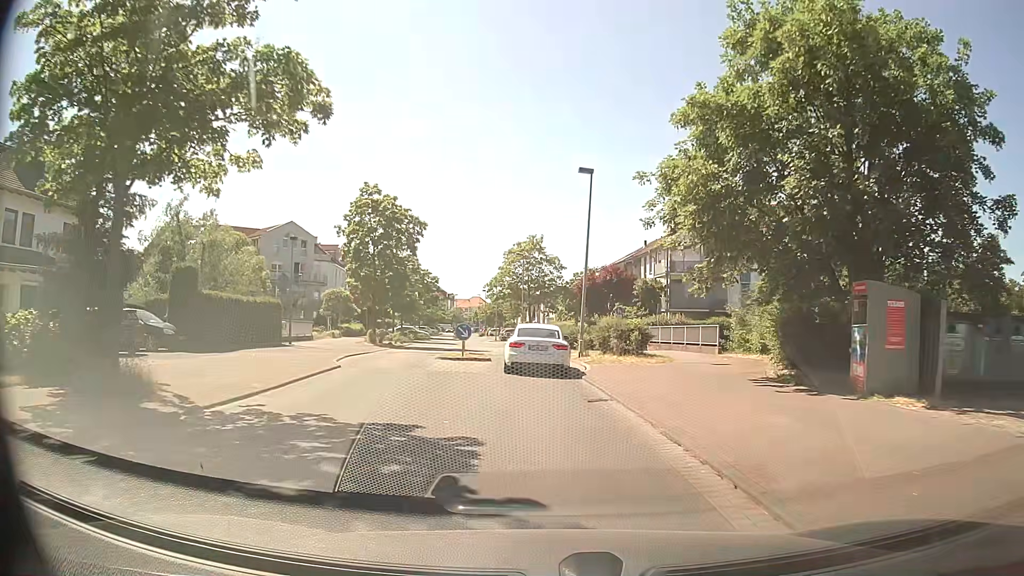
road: residential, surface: asphalt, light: Day
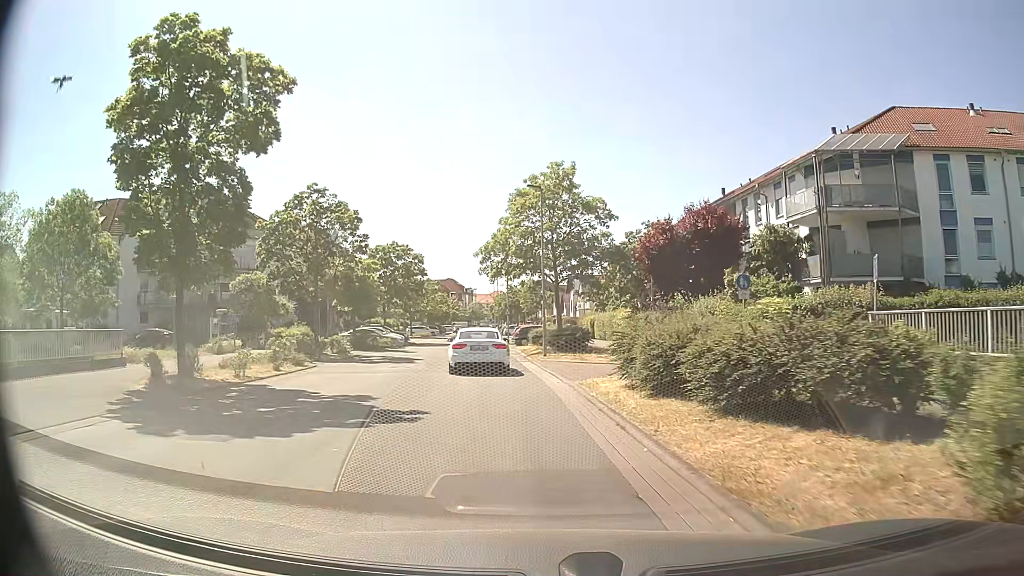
(-0.5, +27.0) m; -2°
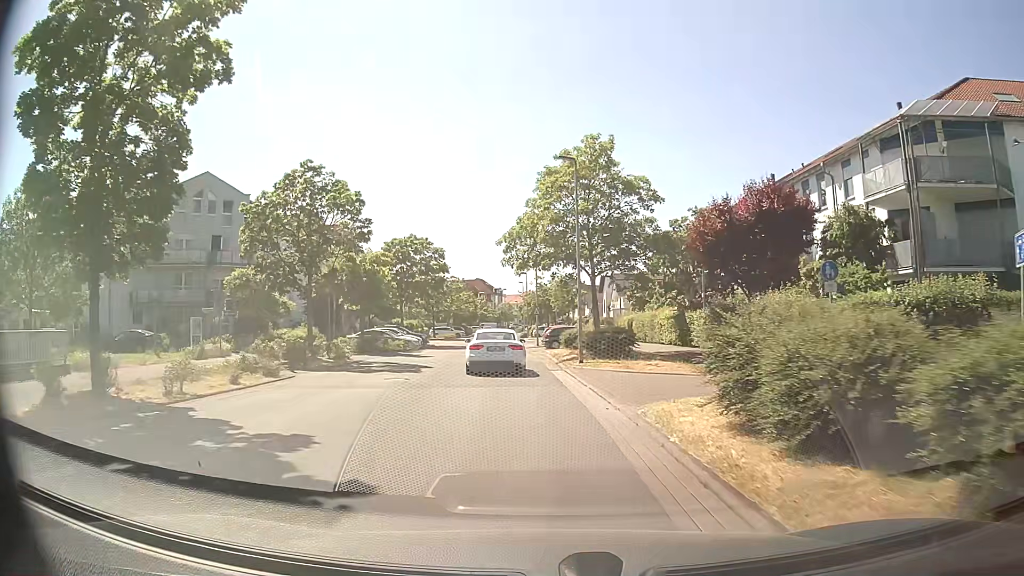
(-0.1, +5.3) m; -3°
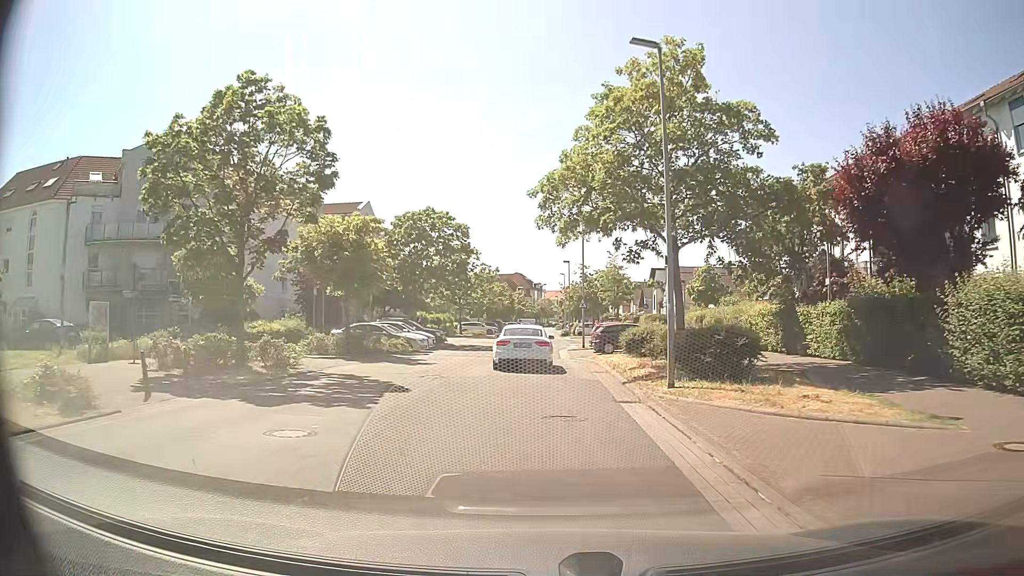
(-0.3, +10.7) m; -3°
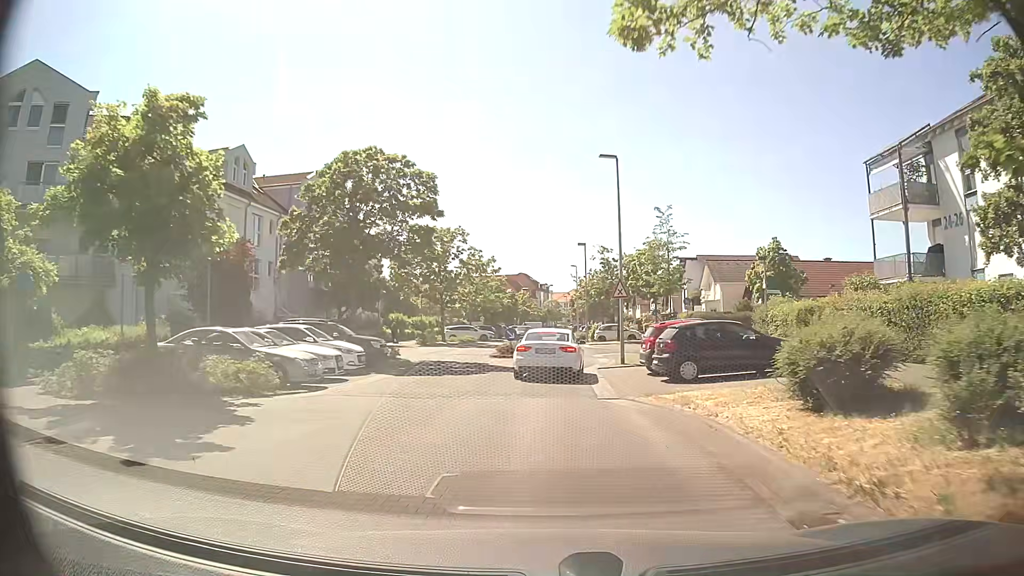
(-0.2, +16.3) m; -1°
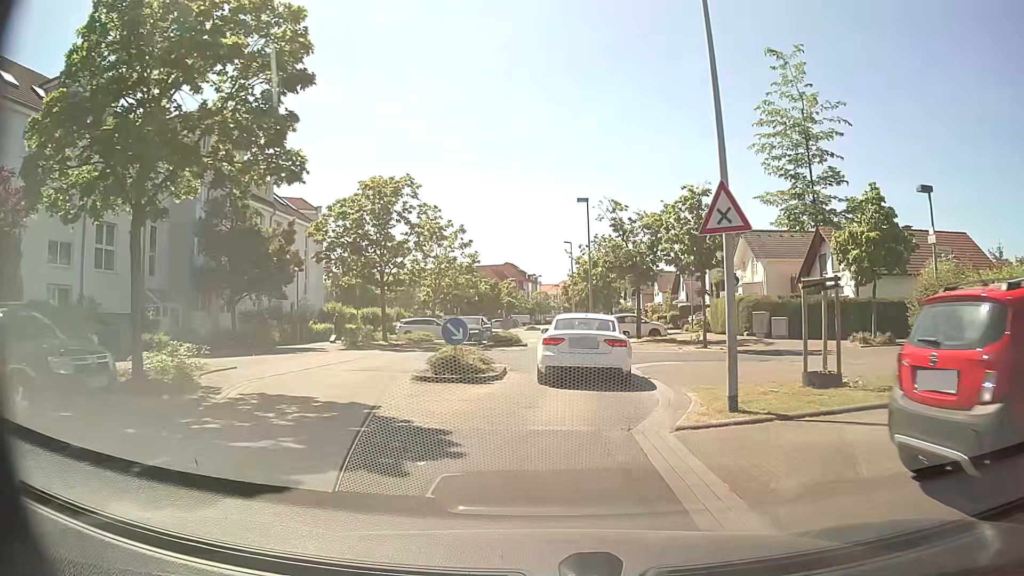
(+0.1, +15.3) m; +1°
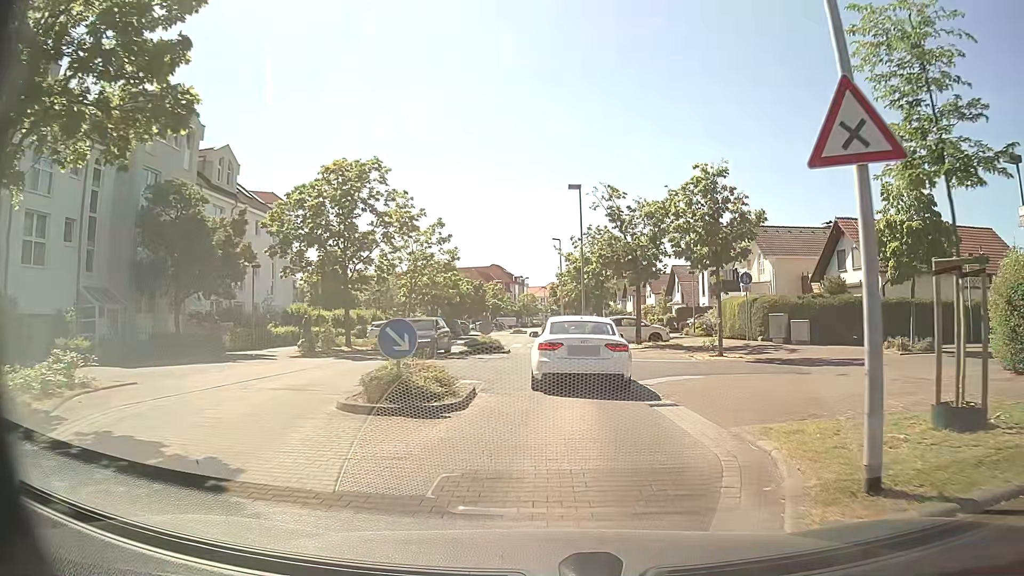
(0.0, +4.3) m; +1°
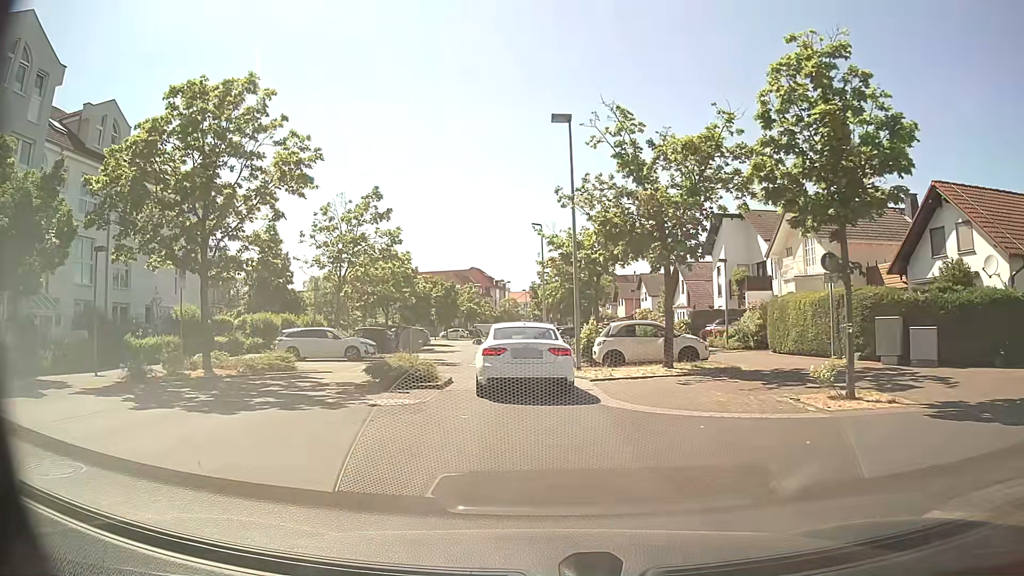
(+0.4, +11.8) m; 0°
(0, +10) (0, +20) (-1, +30) (-1, +40) (-1, +50) (-1, +60) (0, +70) (-1, +80) (-1, +90) (-2, +100) m
